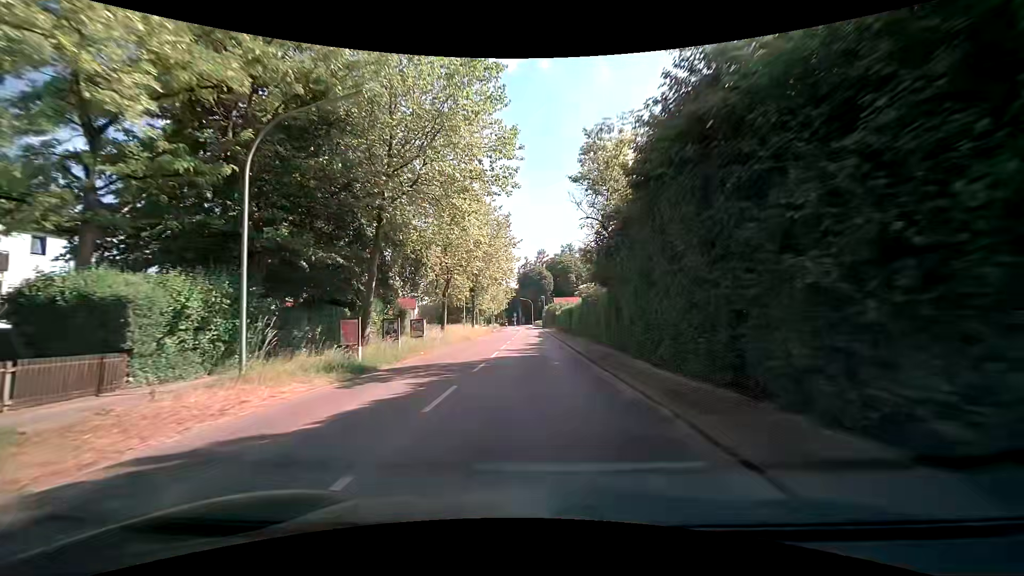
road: secondary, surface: asphalt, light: Day
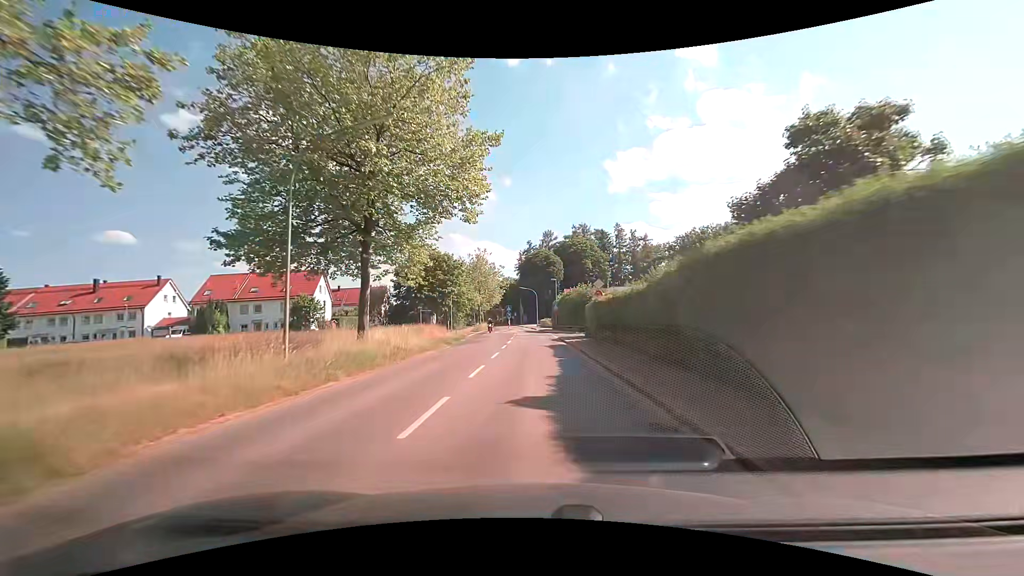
(-0.1, +38.0) m; 0°
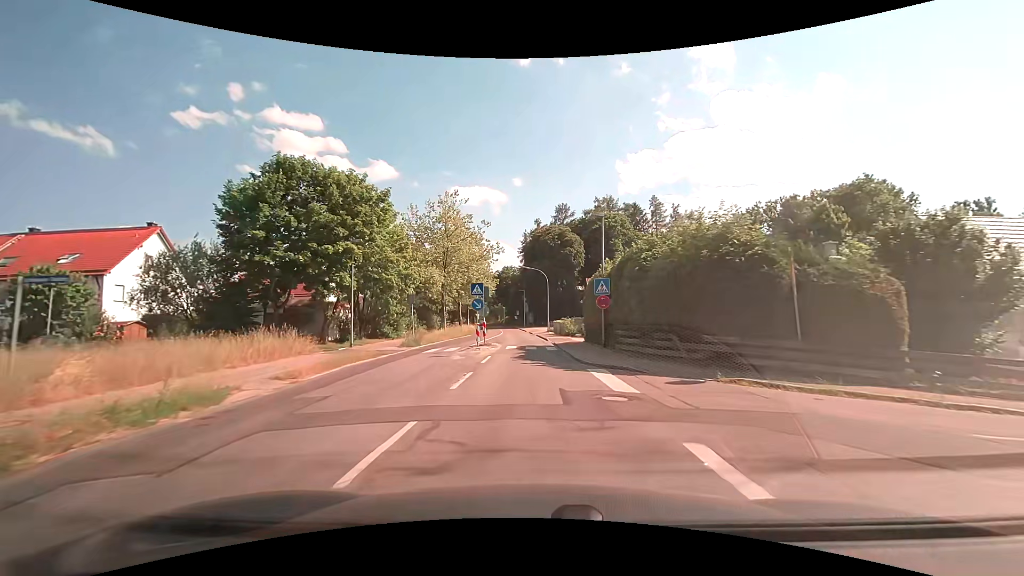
(-0.4, +37.7) m; -2°
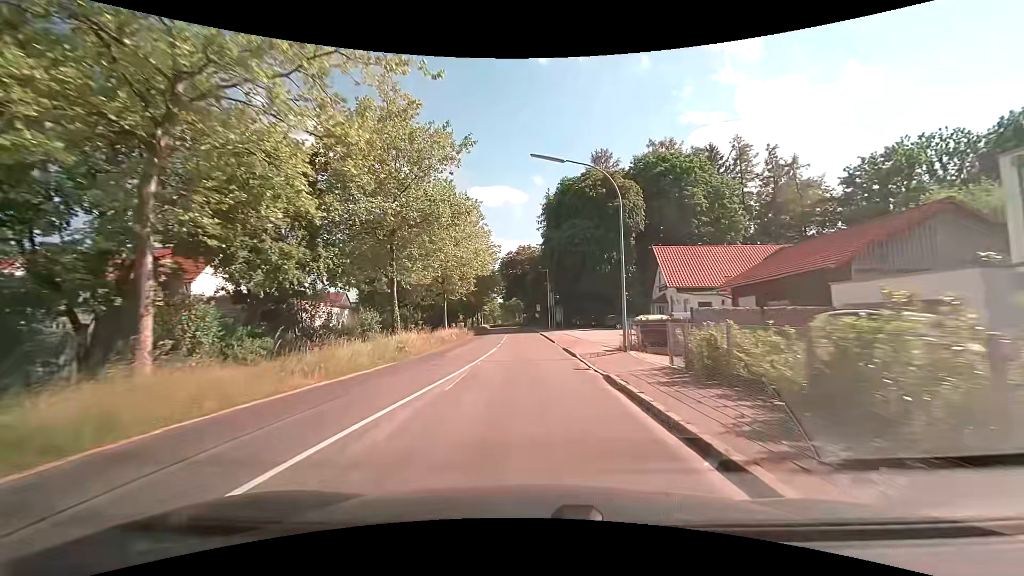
(-0.7, +37.0) m; -2°
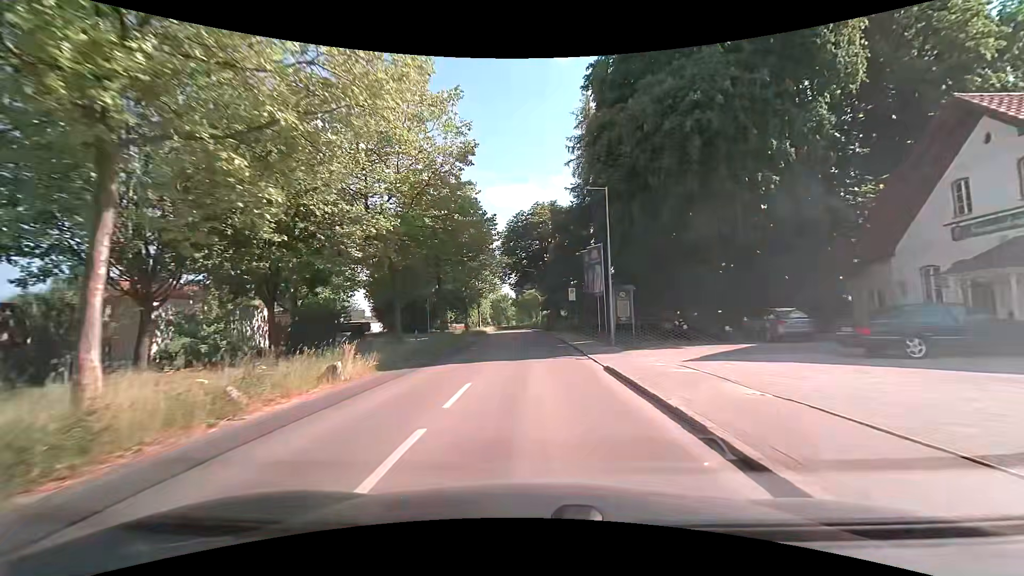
(-0.9, +36.7) m; -2°
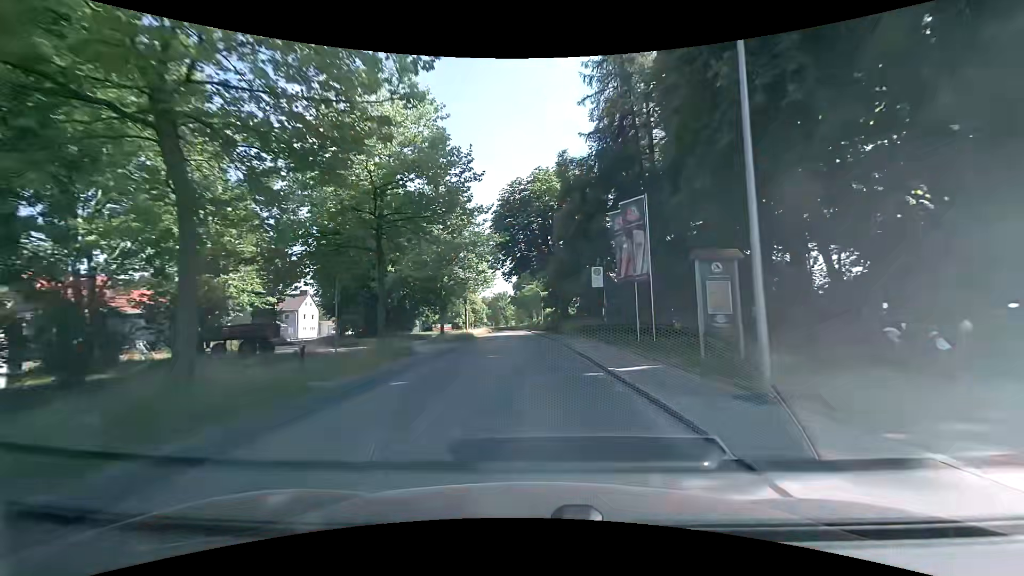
(0.0, +14.7) m; 0°
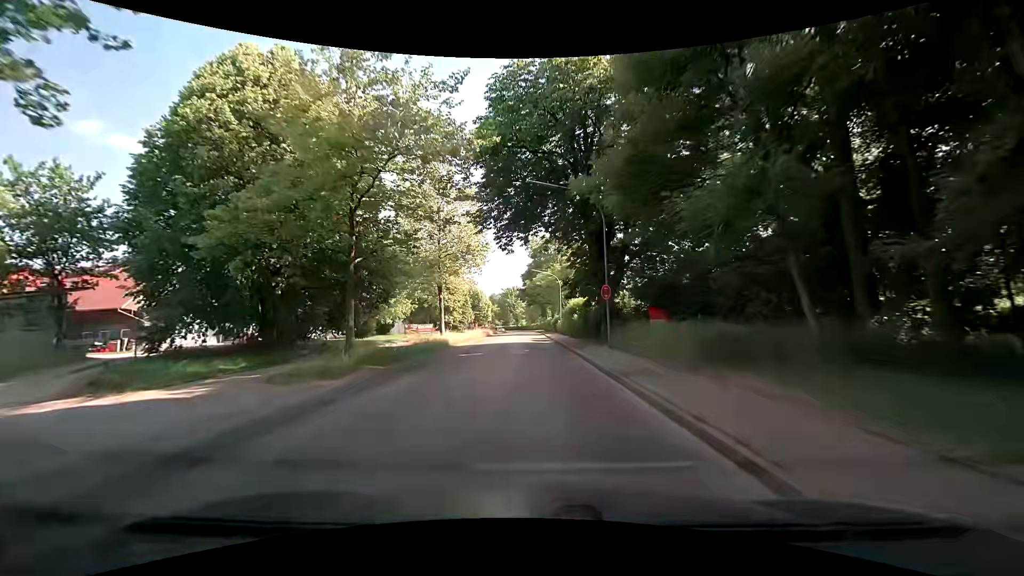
(-0.4, +22.3) m; -1°
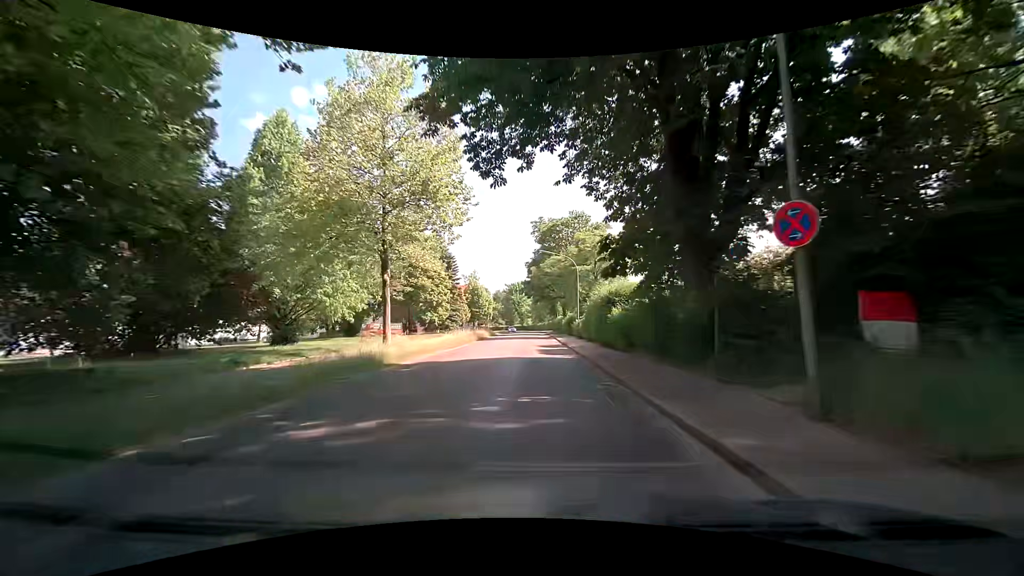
(-0.4, +15.0) m; -2°
(0, +10) (0, +20) (0, +30) (+1, +40) (+1, +50) (+1, +60) (+1, +70) (+1, +80) (+1, +90) (+1, +100) m
